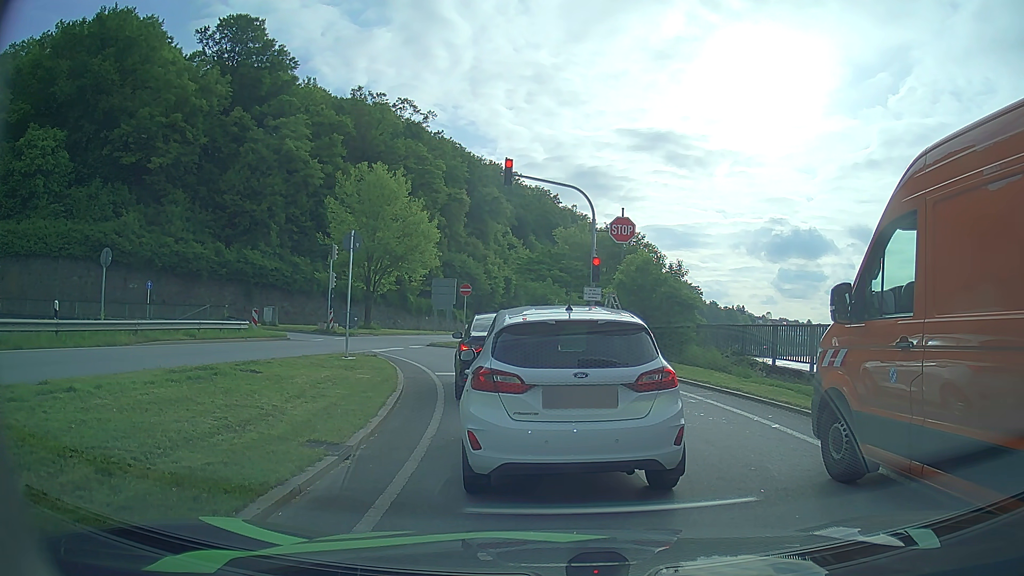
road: primary_link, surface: asphalt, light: Day
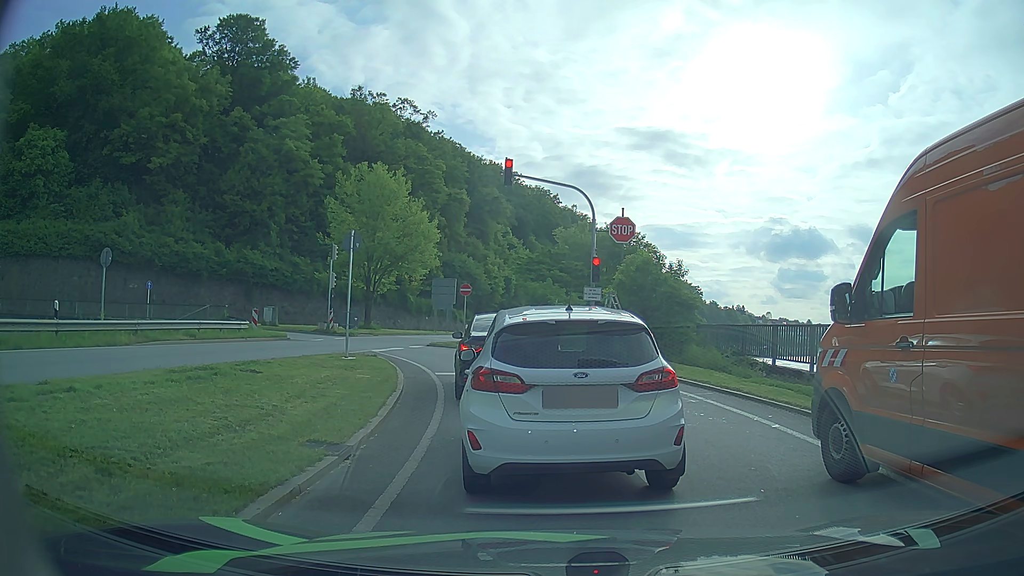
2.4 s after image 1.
(0.0, 0.0) m; 0°
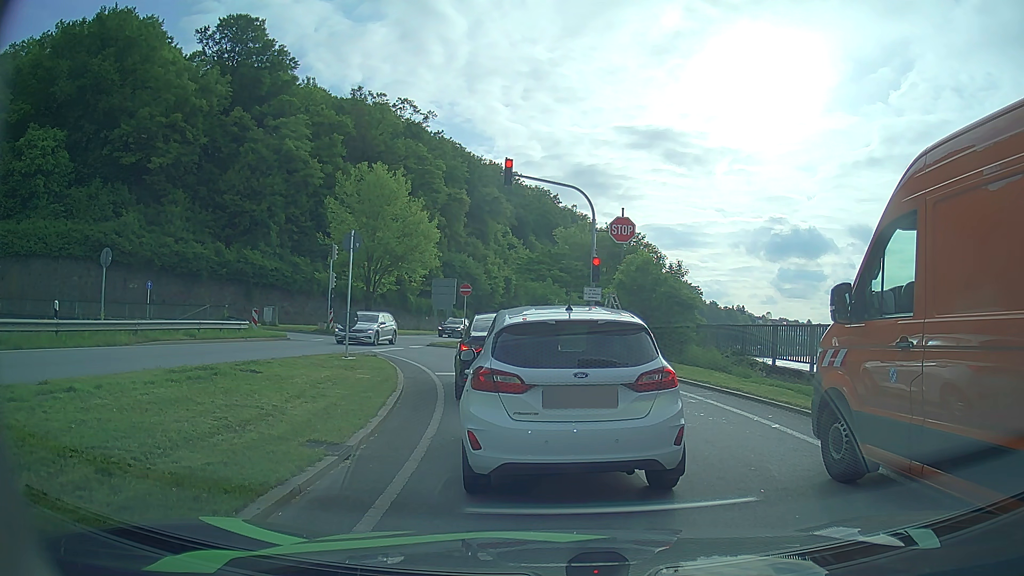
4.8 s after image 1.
(0.0, 0.0) m; 0°
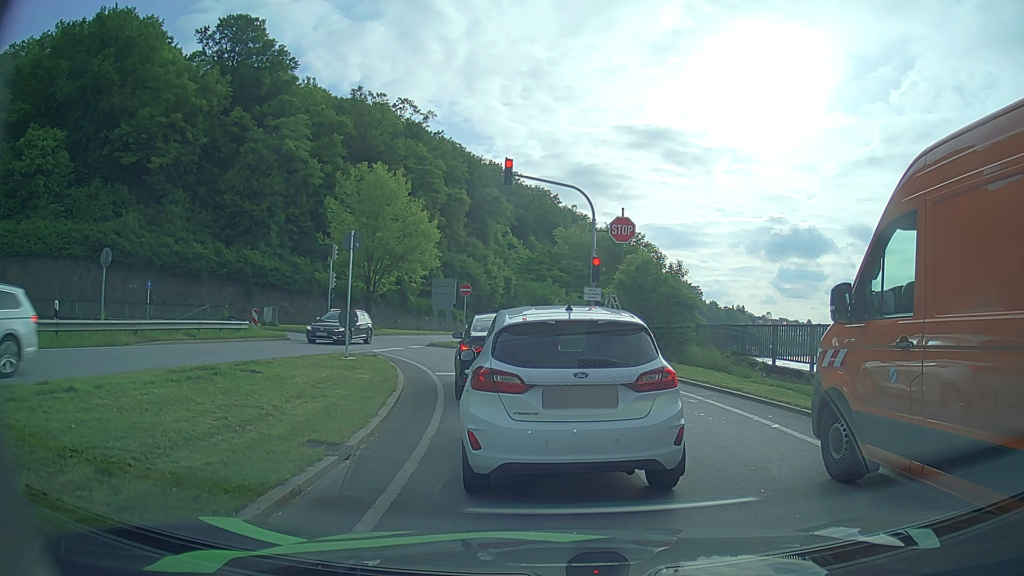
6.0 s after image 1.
(0.0, 0.0) m; 0°
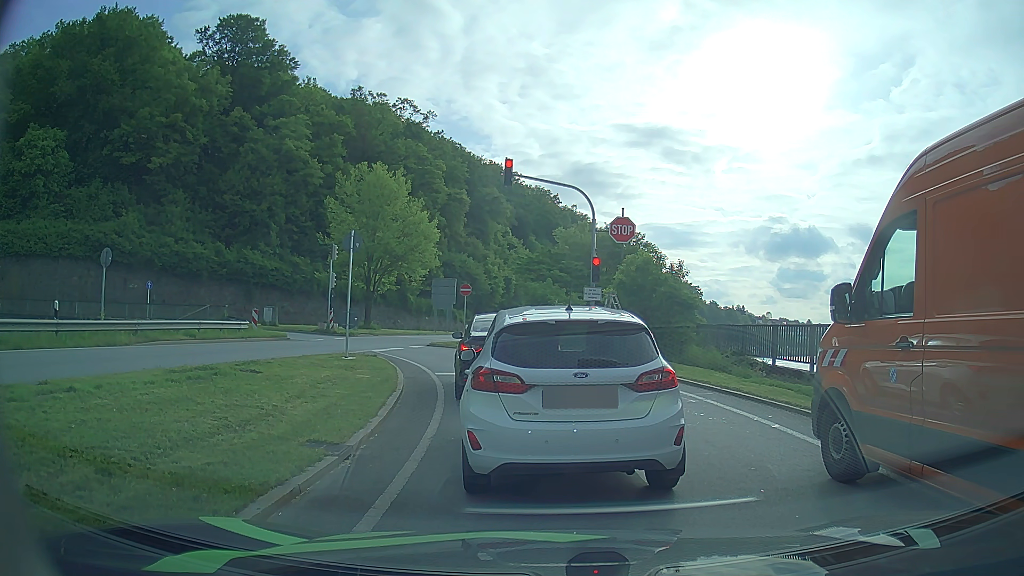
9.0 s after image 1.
(0.0, 0.0) m; 0°
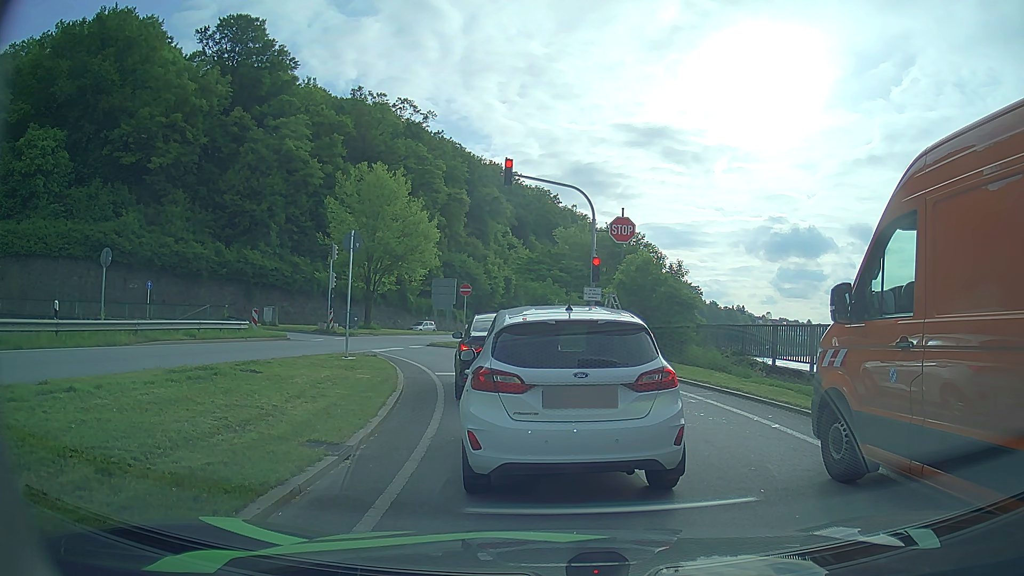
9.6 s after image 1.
(0.0, 0.0) m; 0°
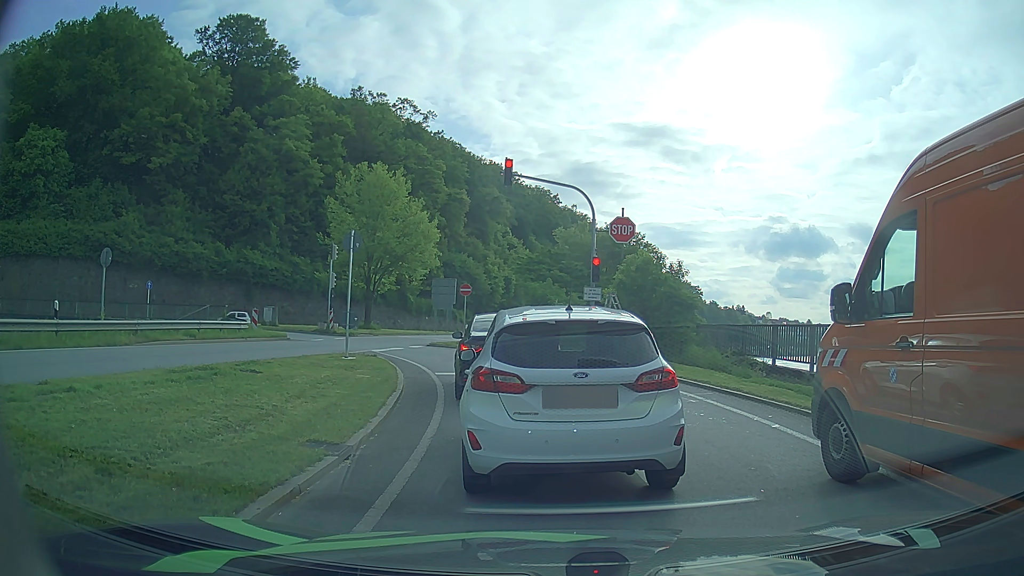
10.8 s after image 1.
(0.0, 0.0) m; 0°
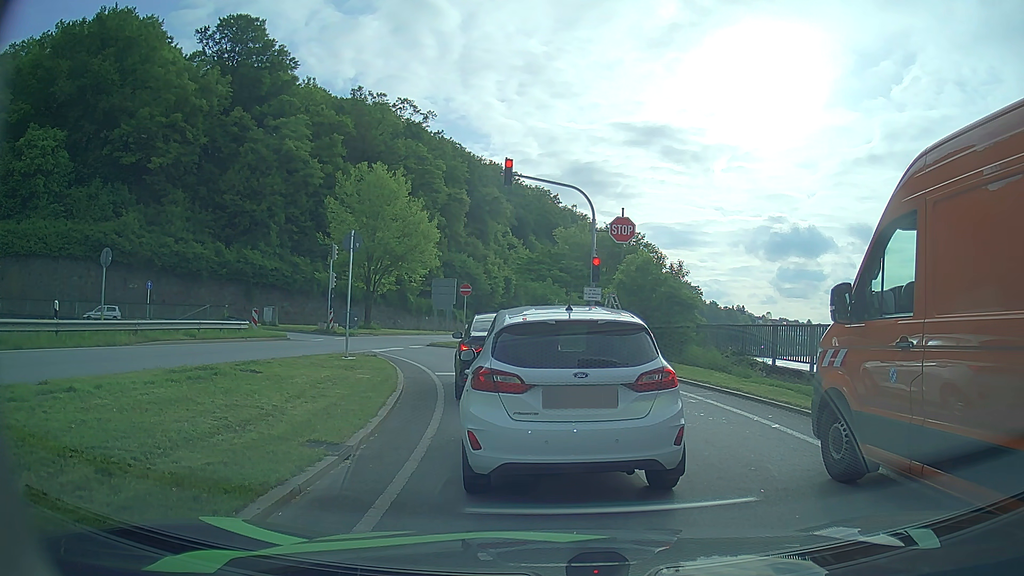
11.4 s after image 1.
(0.0, 0.0) m; 0°
